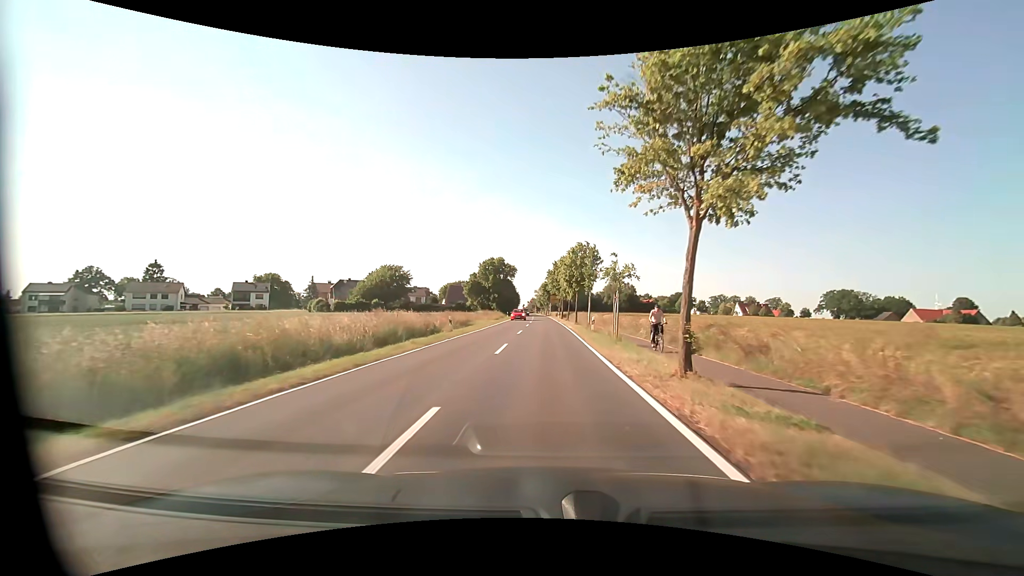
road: tertiary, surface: asphalt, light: Day
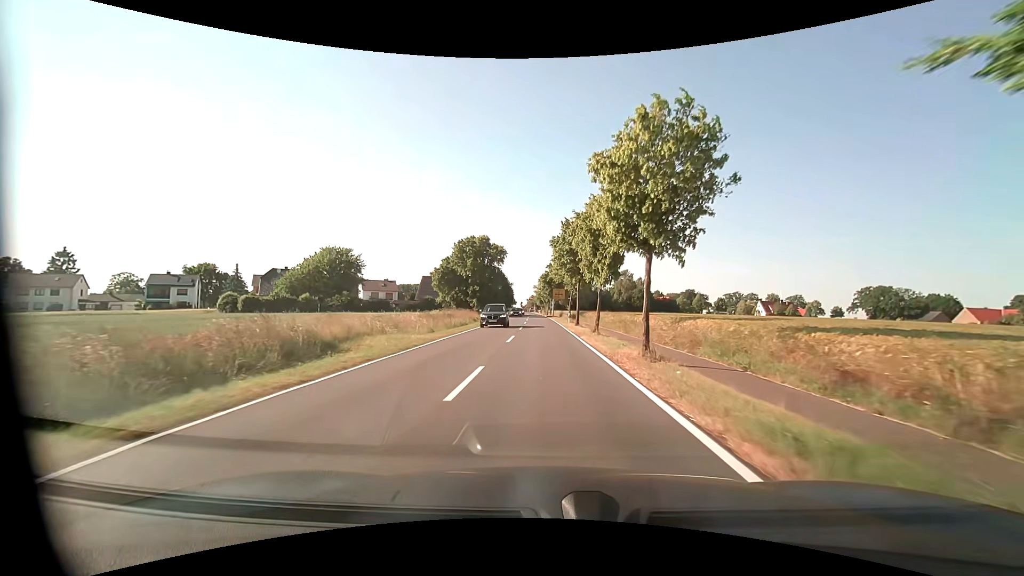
(0.0, +31.8) m; 0°
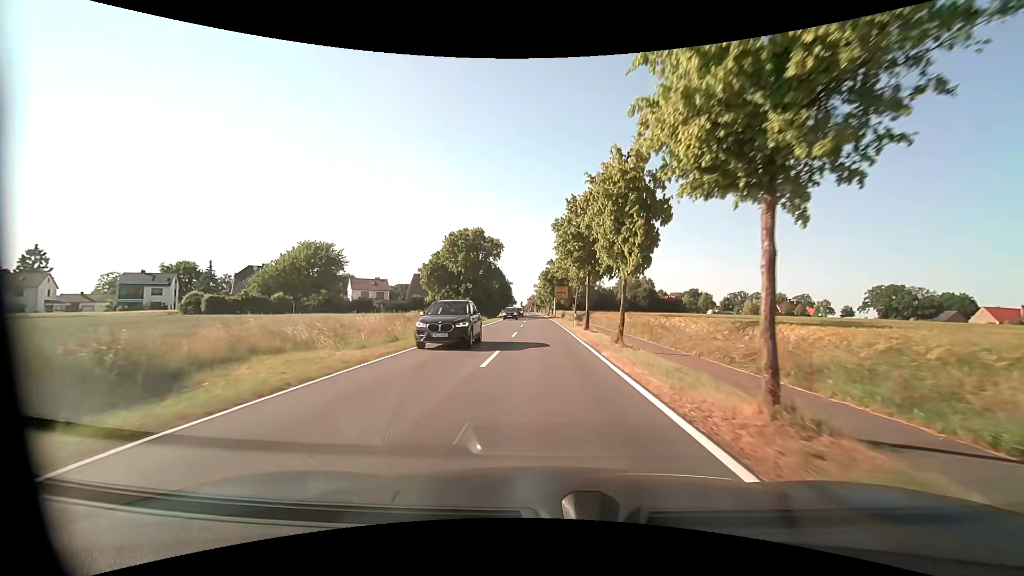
(0.0, +8.0) m; 0°
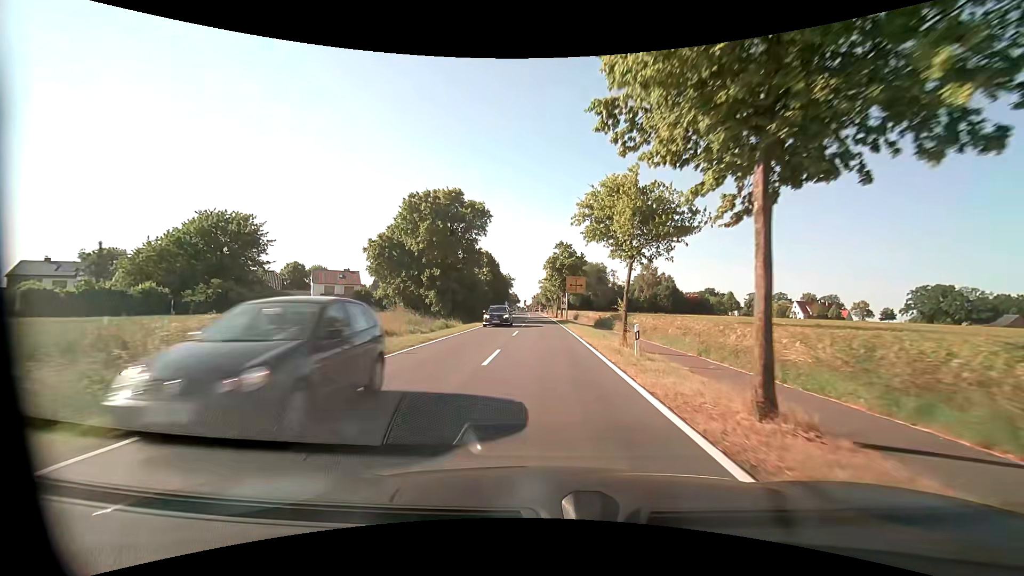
(-0.1, +23.9) m; -1°
(0, +10) (0, +20) (0, +30) (0, +40) (0, +50) (0, +60) (0, +70) (-1, +80) (-1, +90) (-1, +100) m
